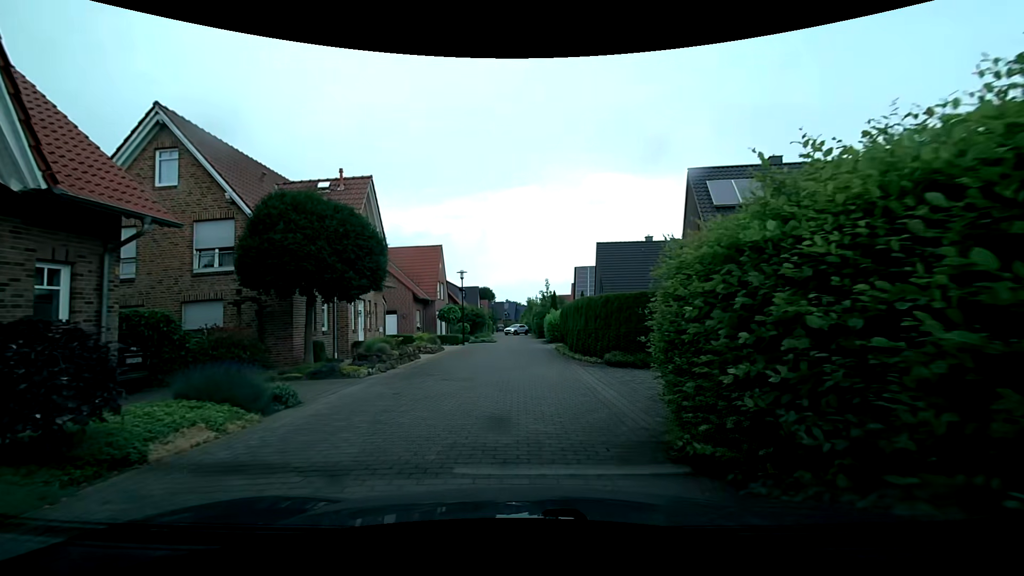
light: Day
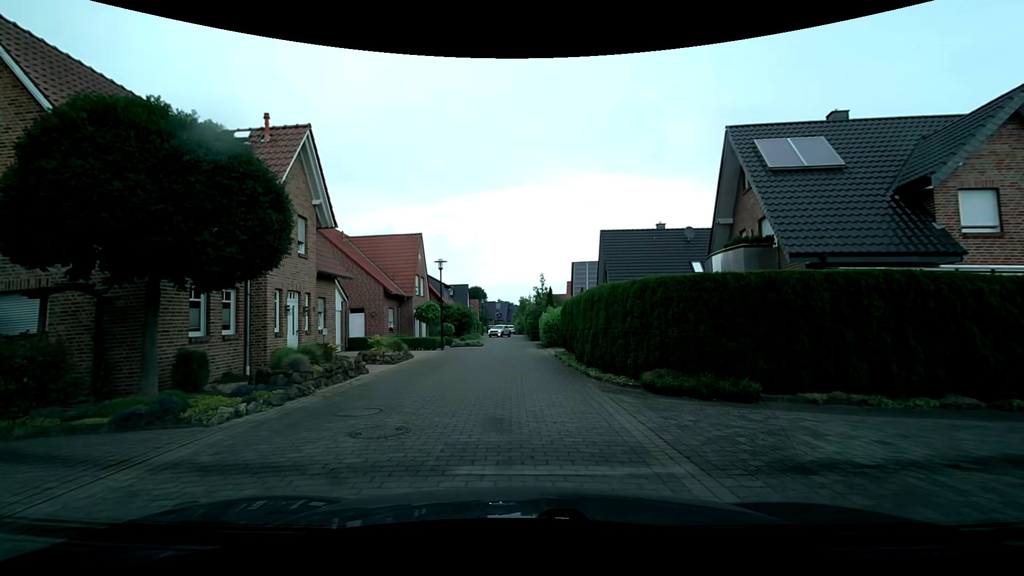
(+0.2, +6.0) m; +3°
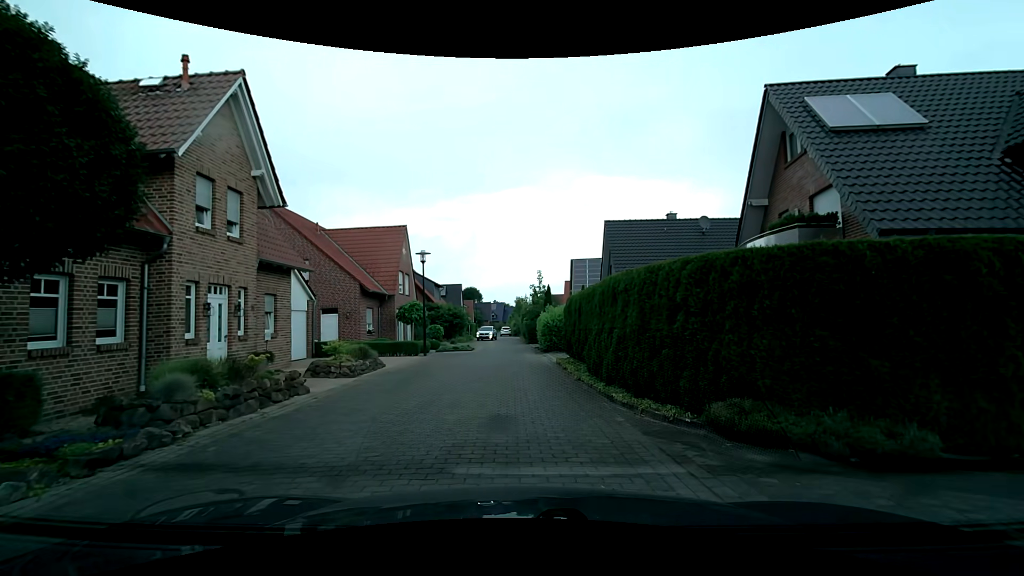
(0.0, +3.9) m; +1°
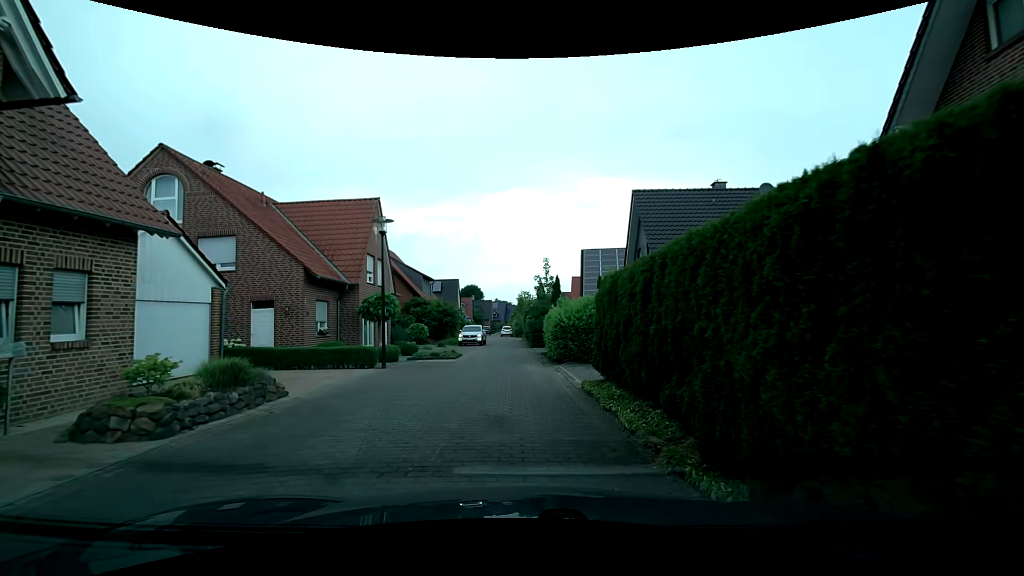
(-0.1, +7.6) m; 0°
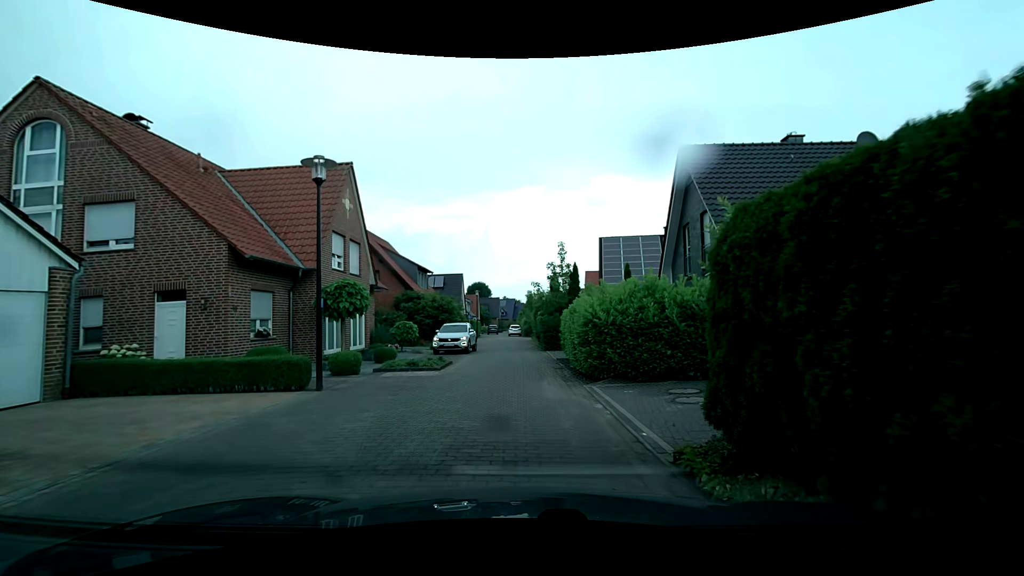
(-0.1, +6.2) m; -1°
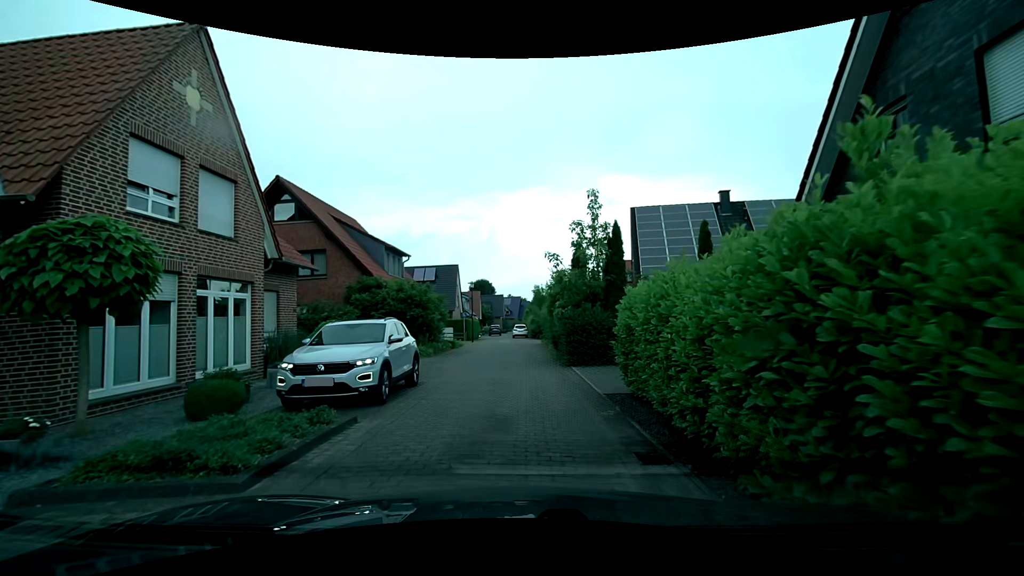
(-0.2, +11.1) m; +1°
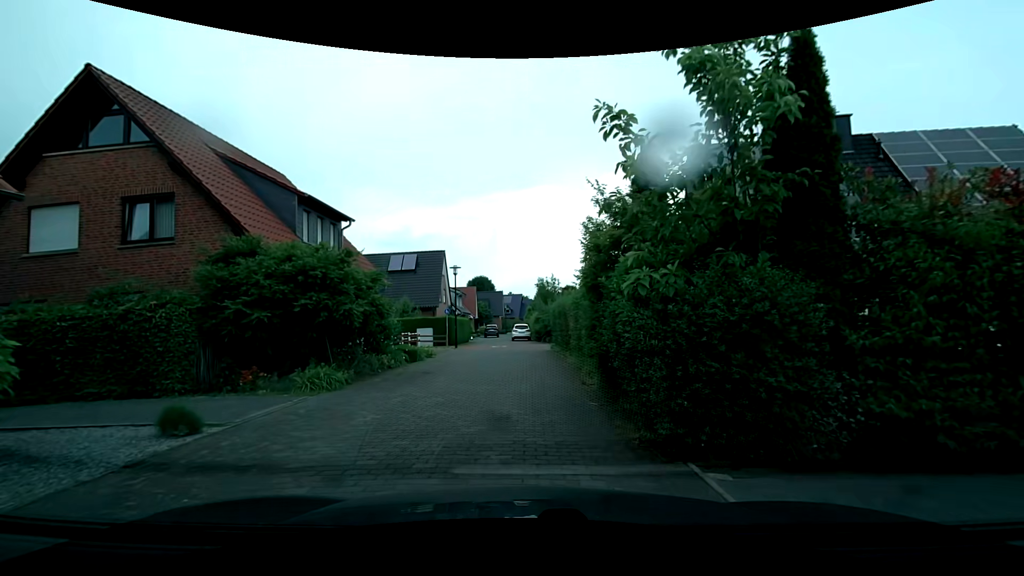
(-0.3, +11.5) m; -1°
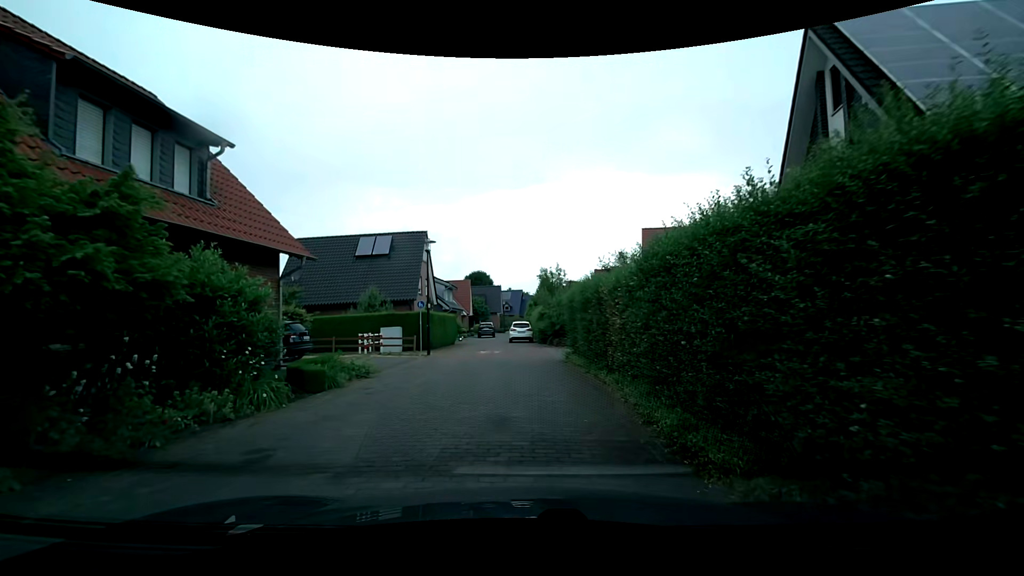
(-0.2, +9.3) m; -3°
(0, +10) (0, +20) (-1, +30) (-2, +40) (0, +50) (0, +60) (0, +70) (+2, +79) (+10, +85) (+20, +84) m
